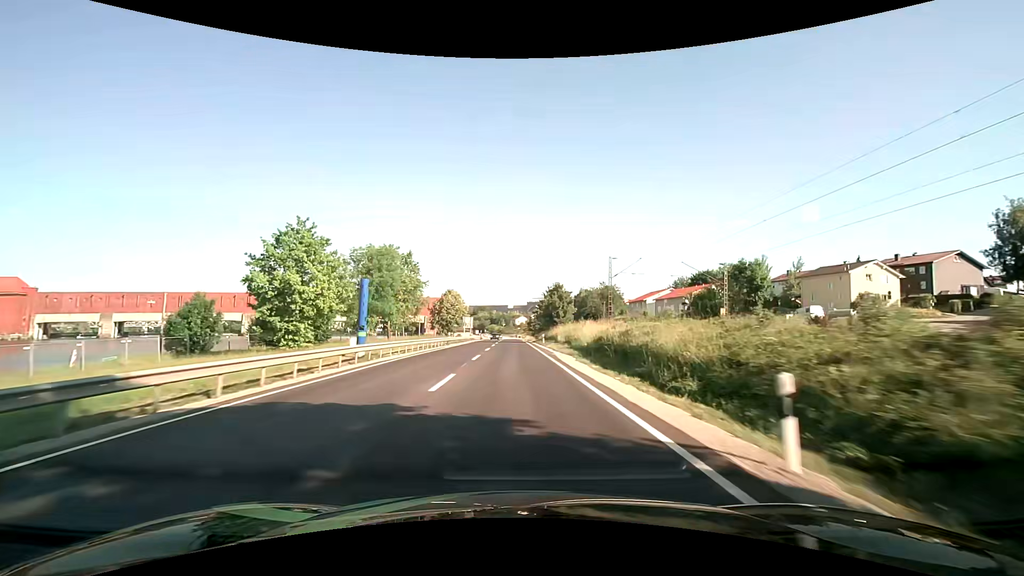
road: primary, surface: asphalt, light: Day
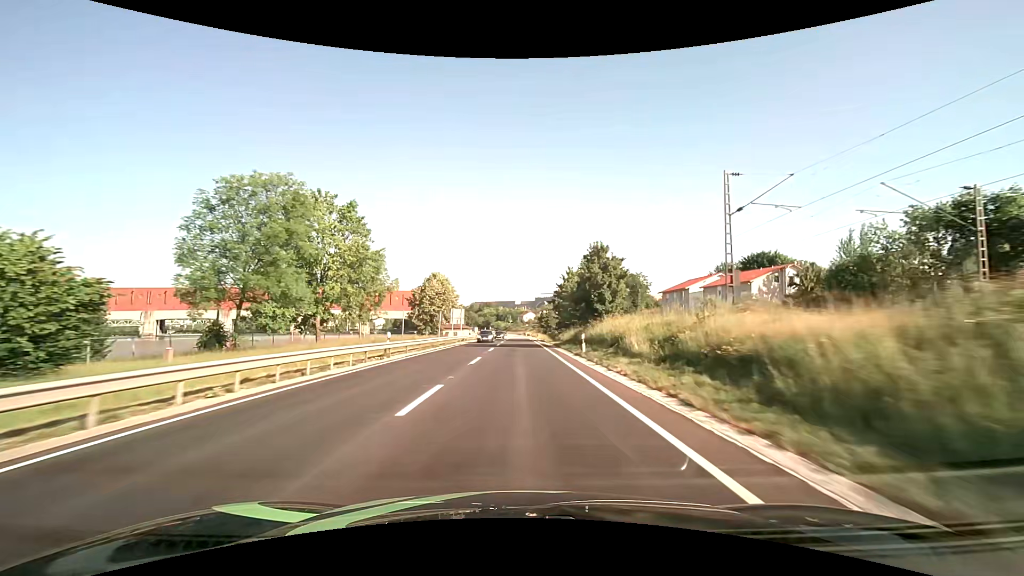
(-0.4, +27.8) m; -1°
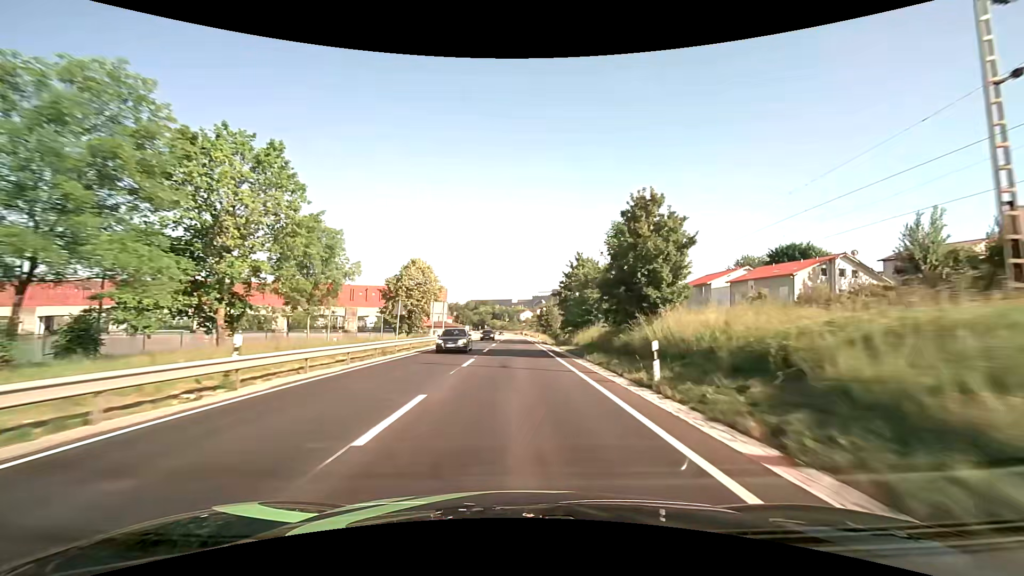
(0.0, +13.9) m; 0°
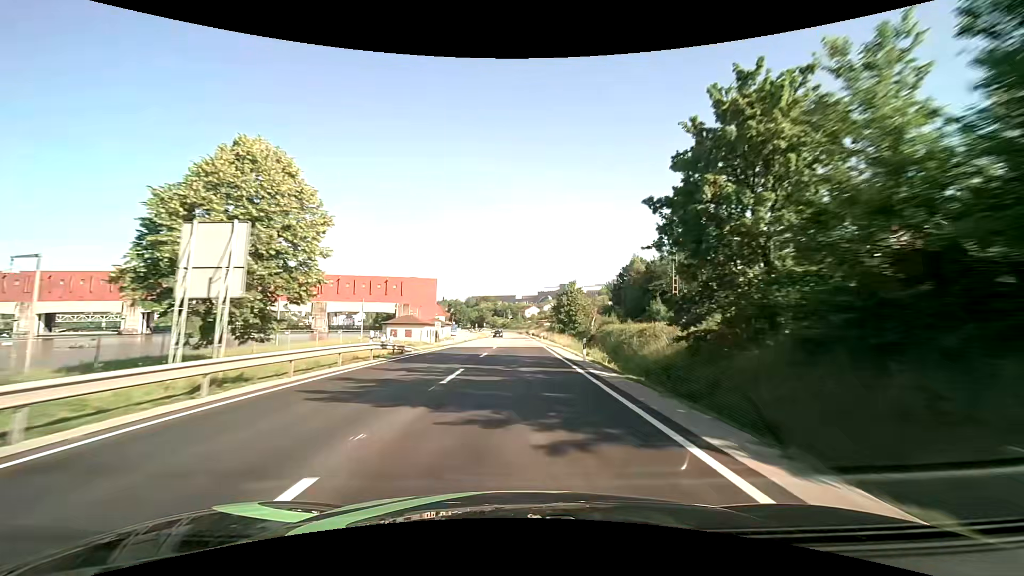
(0.0, +41.5) m; 0°
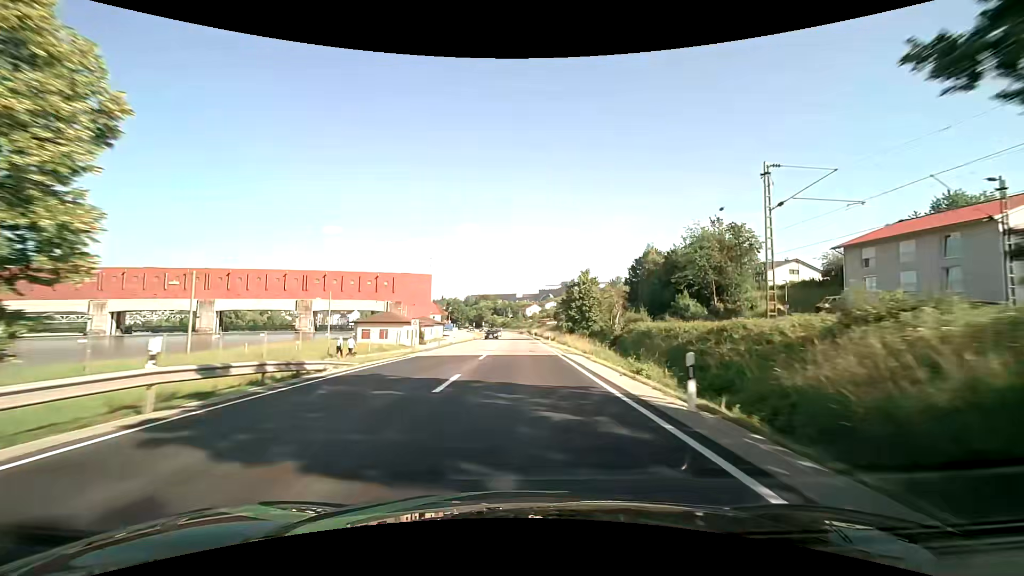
(0.0, +13.8) m; 0°
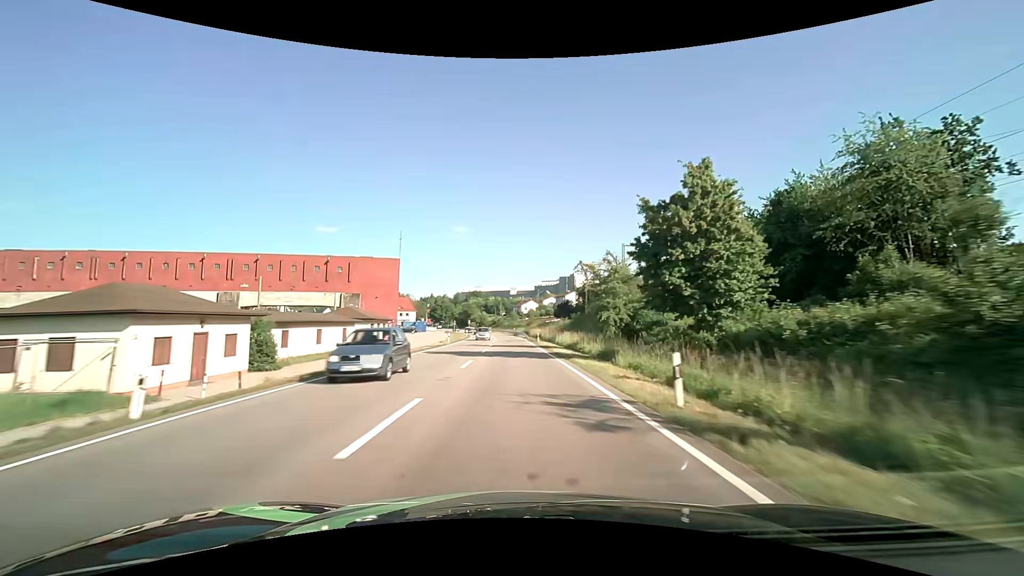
(+0.3, +41.4) m; +1°
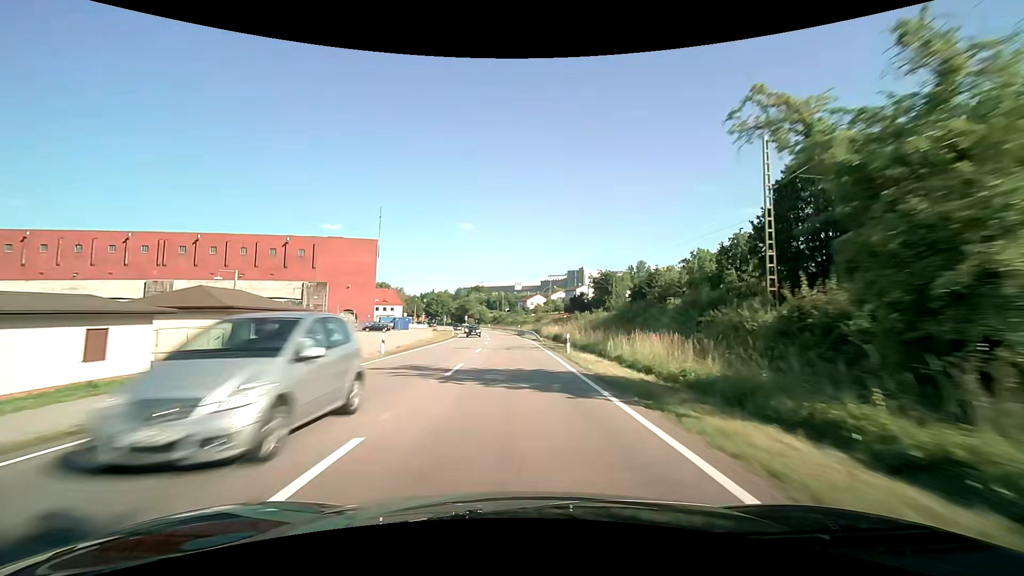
(-0.2, +27.5) m; -1°
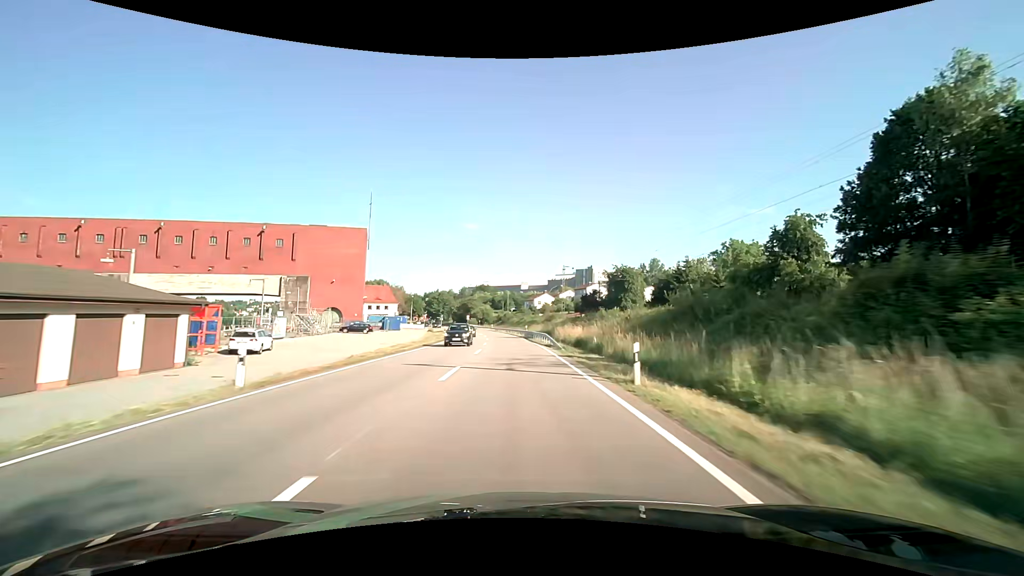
(0.0, +13.6) m; -1°
(0, +10) (0, +20) (0, +30) (-1, +40) (-1, +50) (-2, +60) (-3, +70) (-5, +80) (-6, +90) (-8, +100) m
